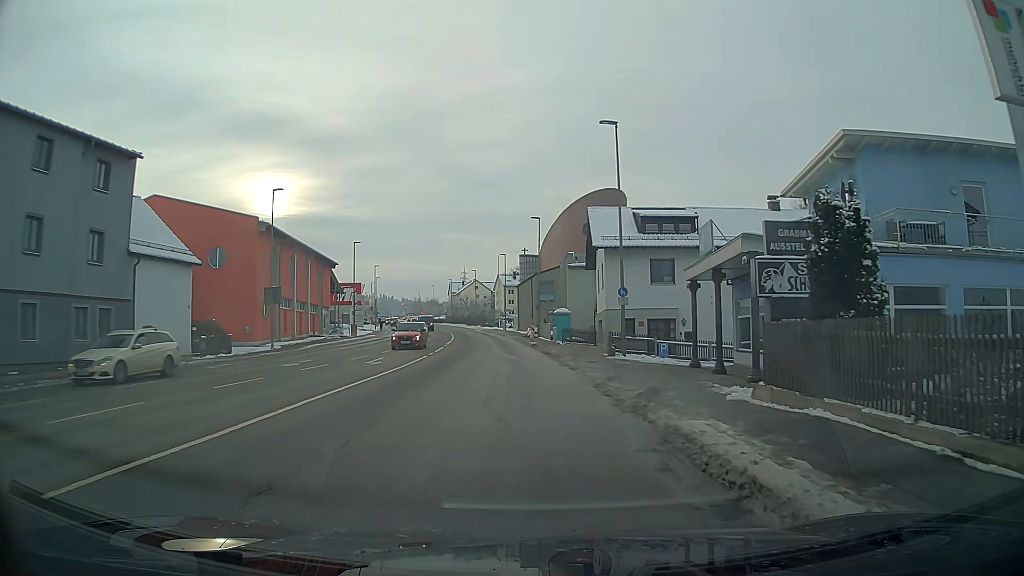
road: tertiary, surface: asphalt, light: Day
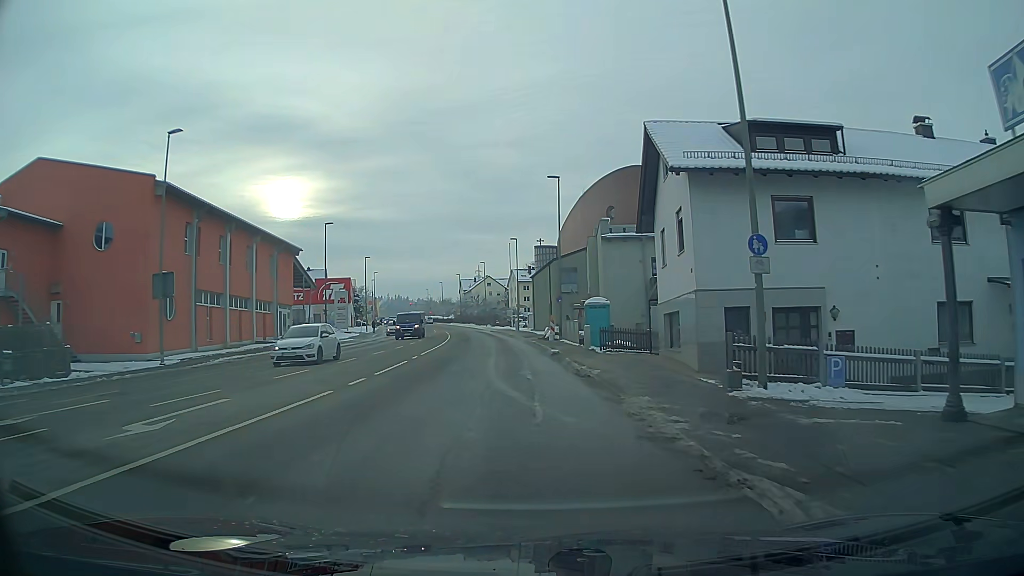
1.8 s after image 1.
(-0.4, +15.9) m; -2°
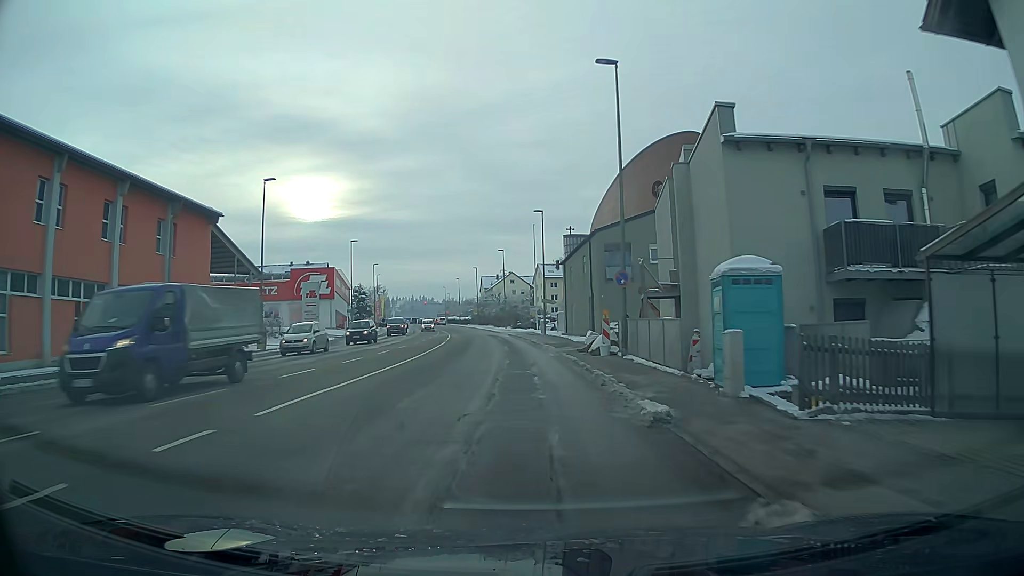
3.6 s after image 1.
(-0.4, +19.7) m; -2°
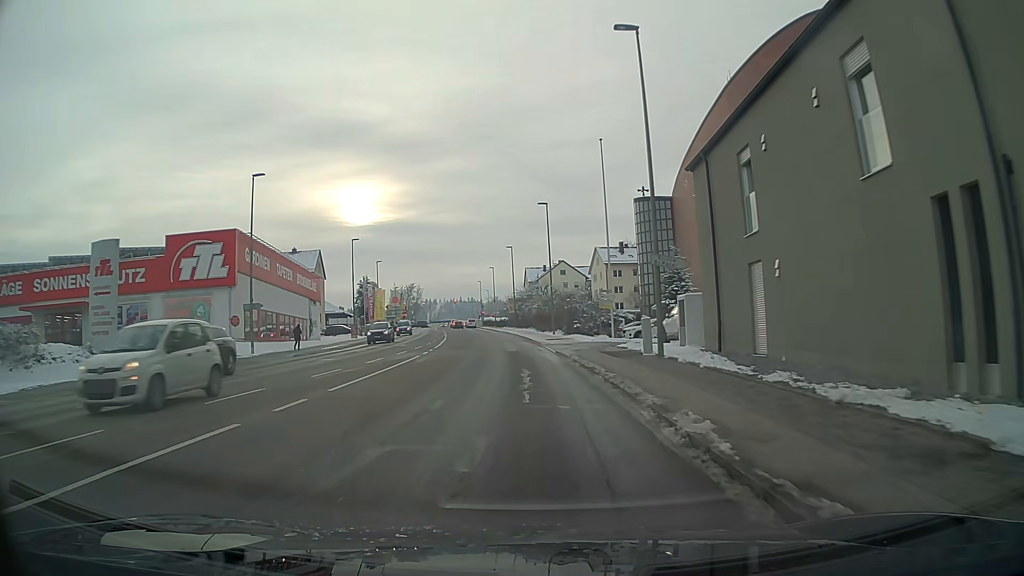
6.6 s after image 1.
(-1.1, +36.2) m; -4°
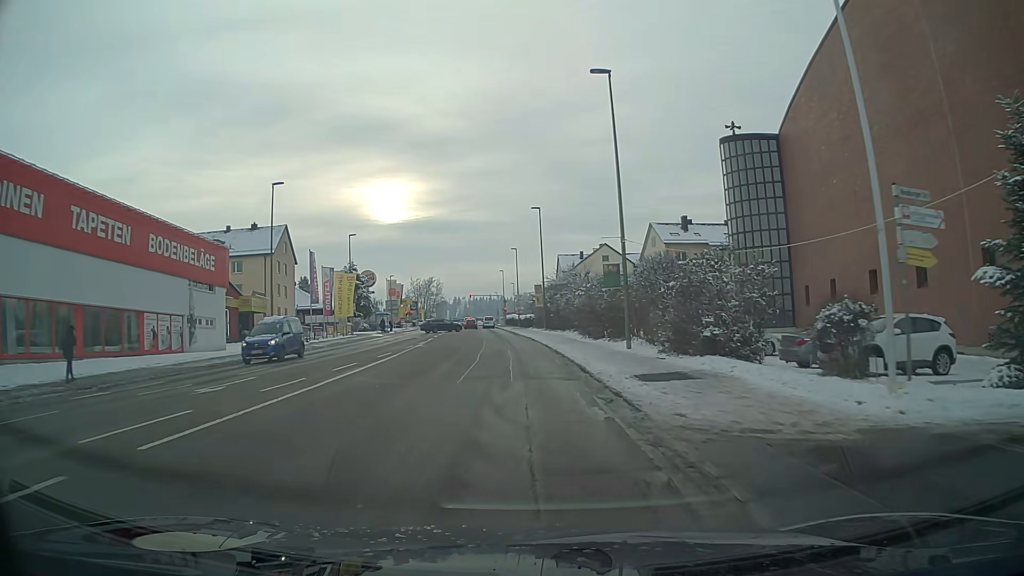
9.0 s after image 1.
(-0.7, +28.9) m; -3°
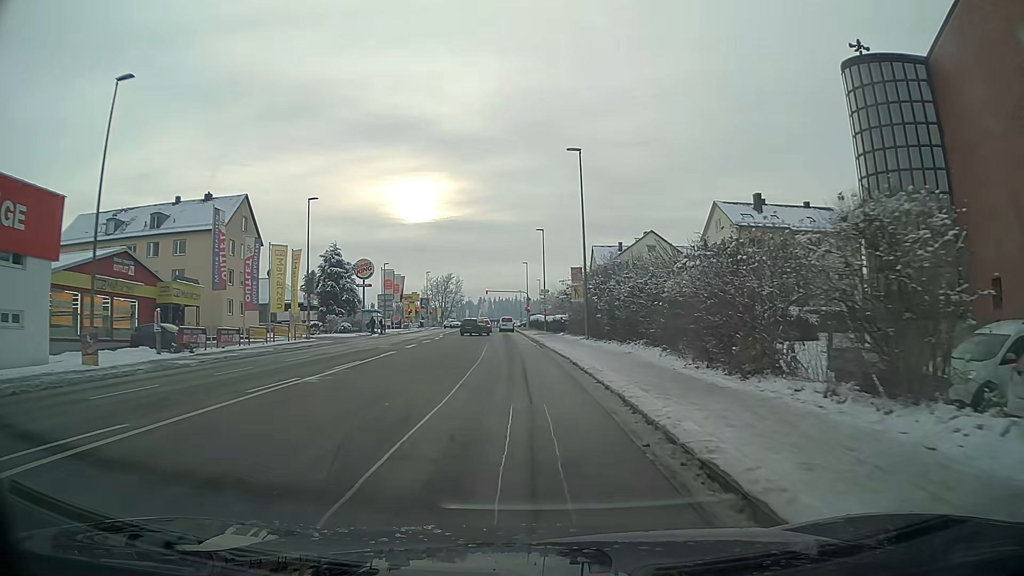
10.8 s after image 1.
(-0.4, +20.5) m; -2°
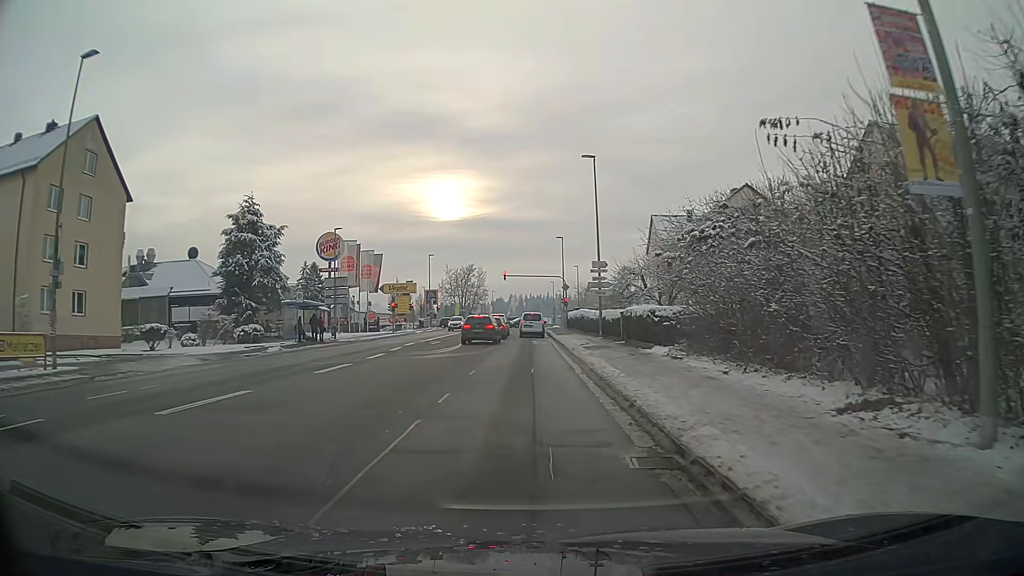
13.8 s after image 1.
(-0.7, +30.5) m; -2°
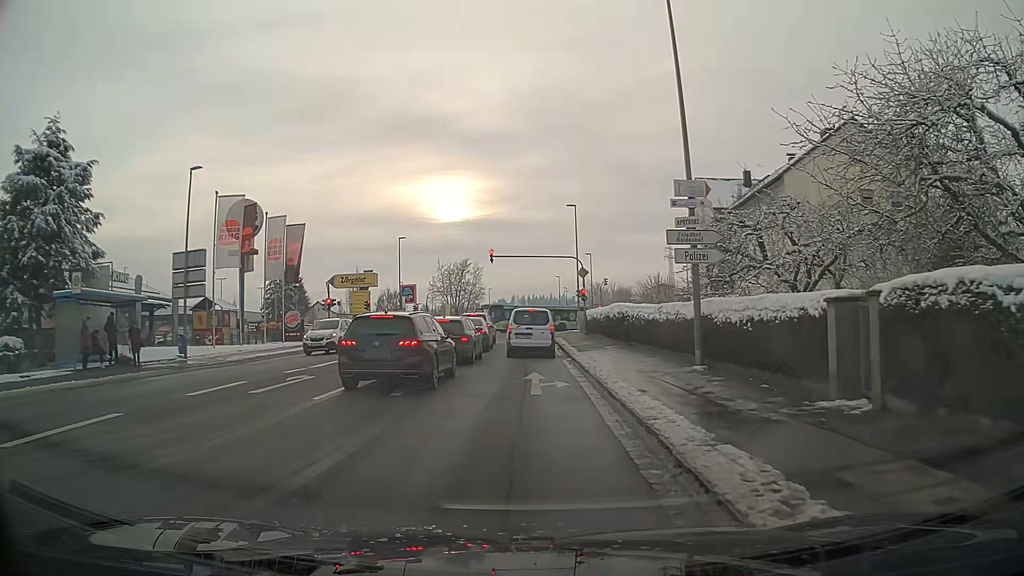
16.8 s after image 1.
(0.0, +22.1) m; 0°
(0, +10) (0, +20) (0, +30) (0, +40) (0, +50) (0, +60) (+2, +70) (+11, +74) (+21, +74) (+31, +73) m
